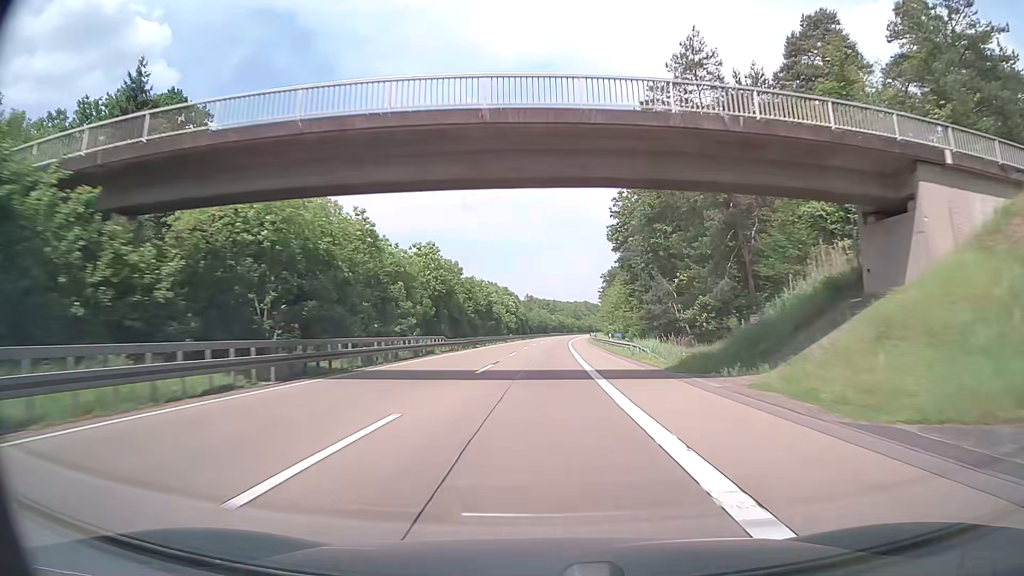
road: motorway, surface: asphalt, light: Day
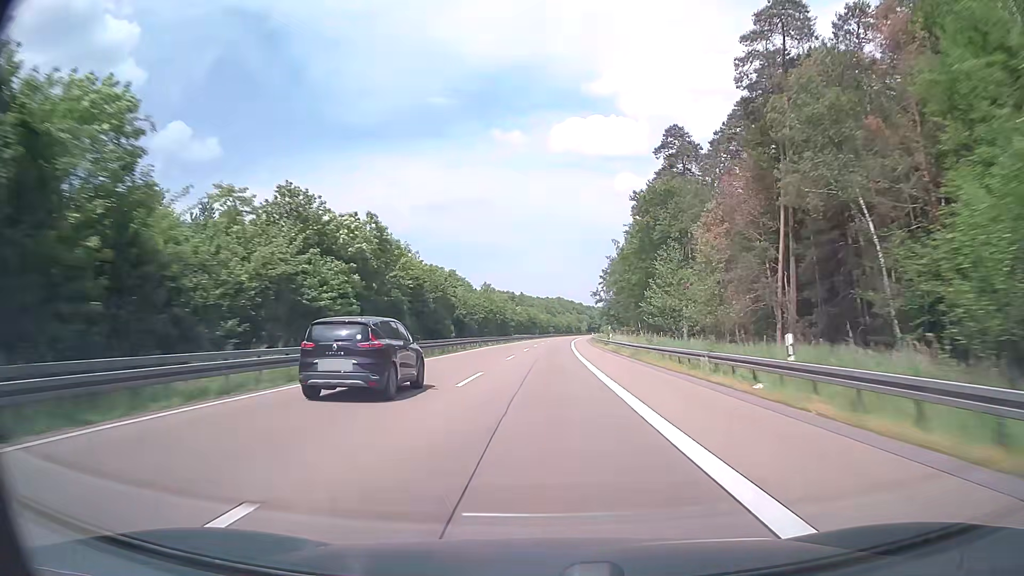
(+1.8, +95.0) m; +3°
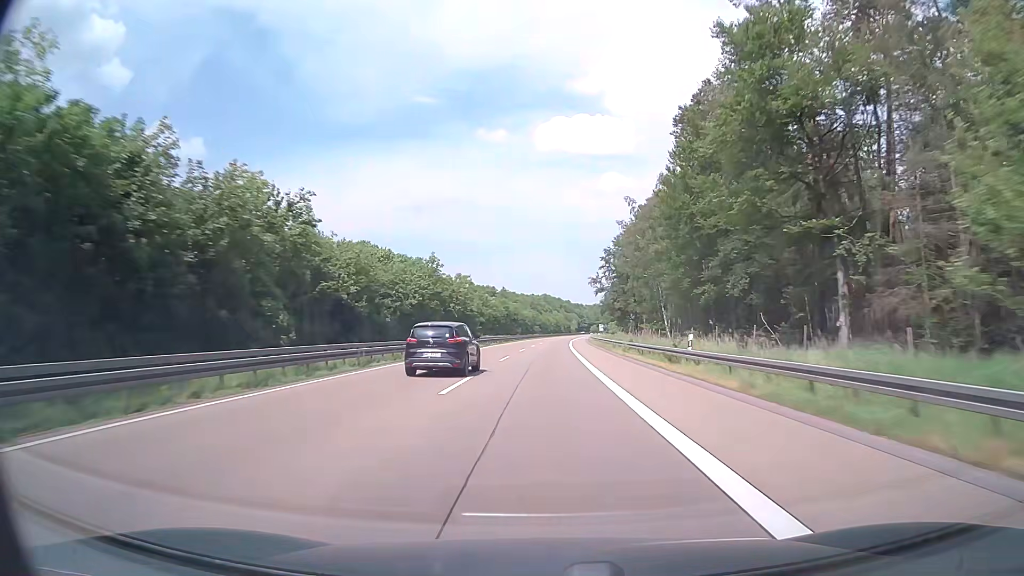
(+0.4, +38.0) m; +1°
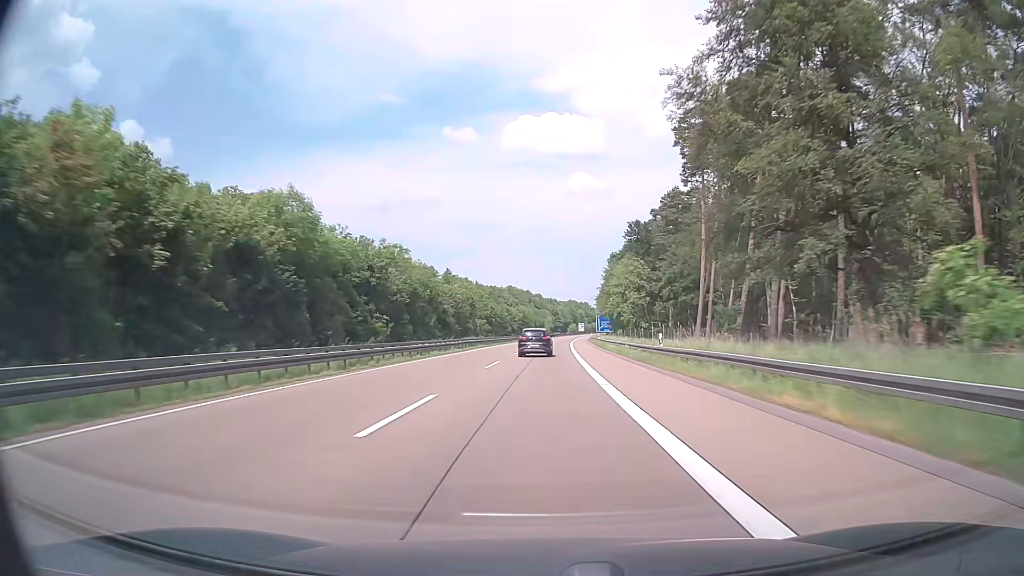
(+2.4, +95.0) m; +3°
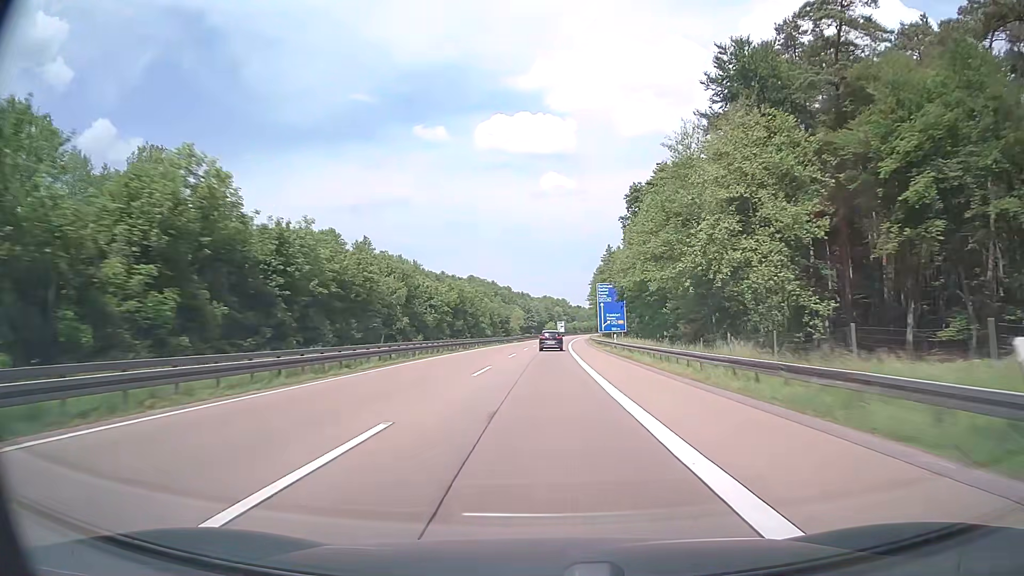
(+1.4, +76.1) m; +2°
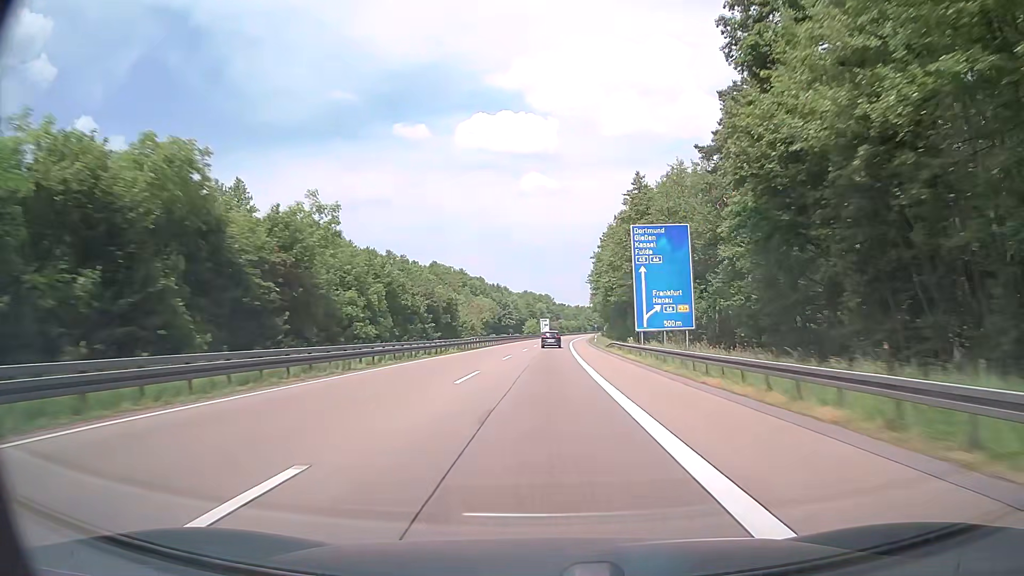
(+0.8, +57.1) m; +2°
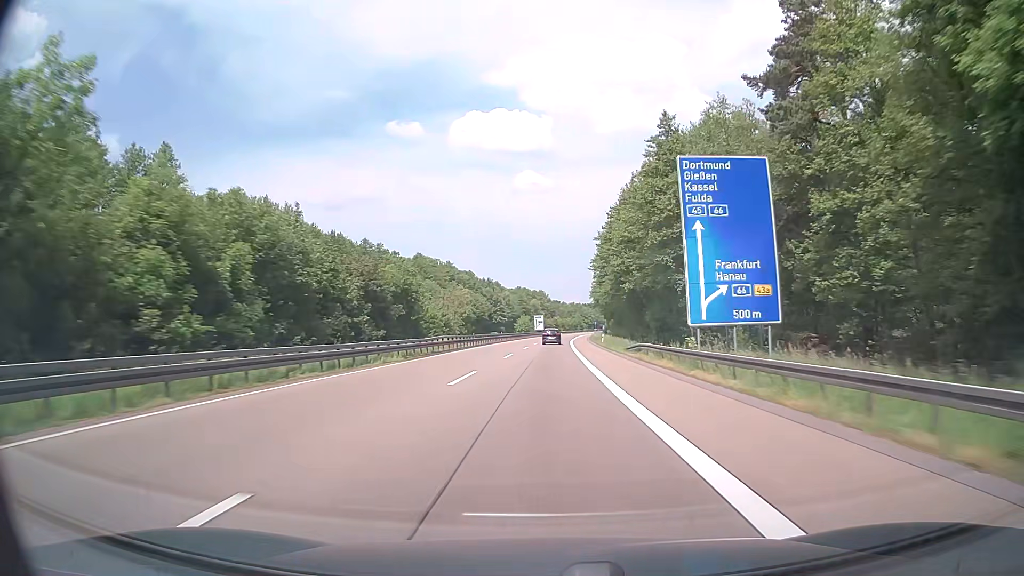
(+0.1, +19.0) m; +1°
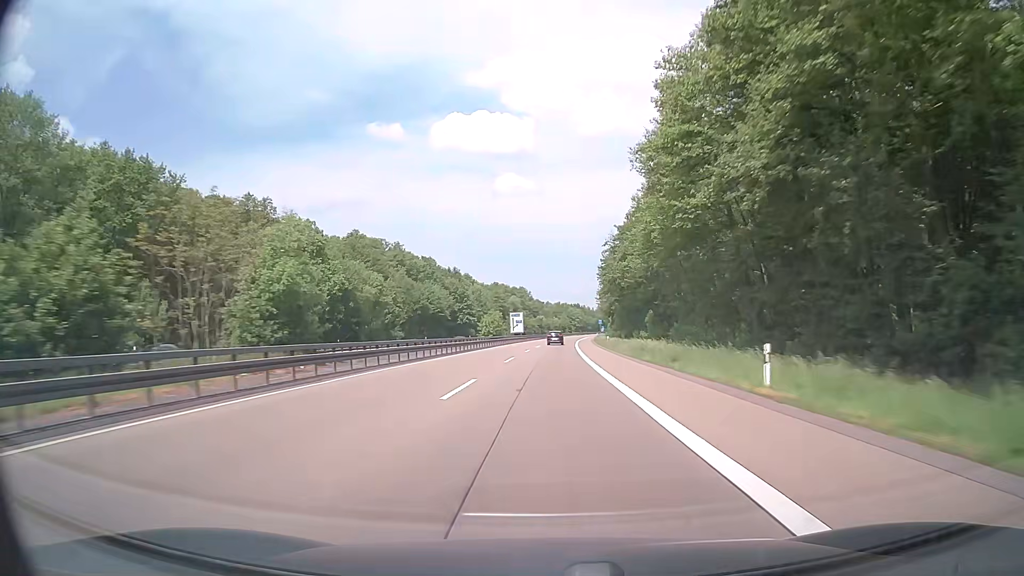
(+0.7, +57.1) m; +2°
(0, +10) (0, +20) (0, +30) (0, +40) (+1, +50) (+1, +60) (+1, +70) (+2, +80) (+2, +90) (+3, +100) m
